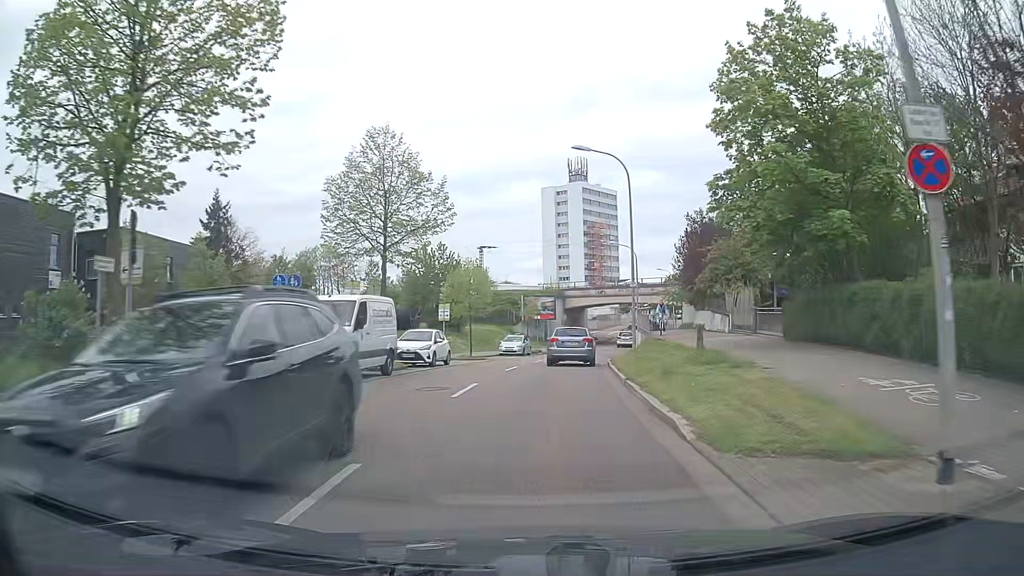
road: secondary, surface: asphalt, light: Day
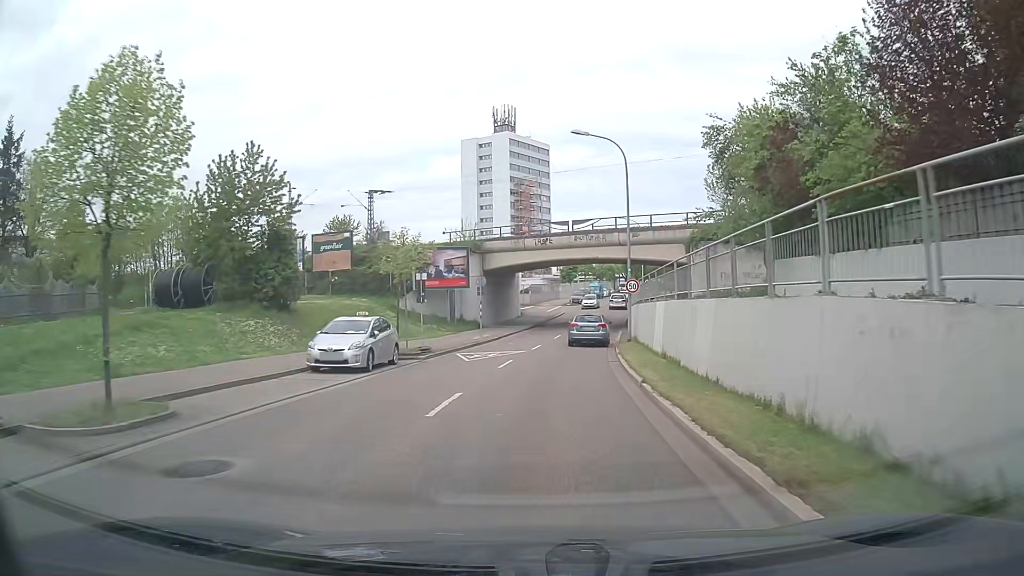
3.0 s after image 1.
(+1.1, +29.8) m; +5°
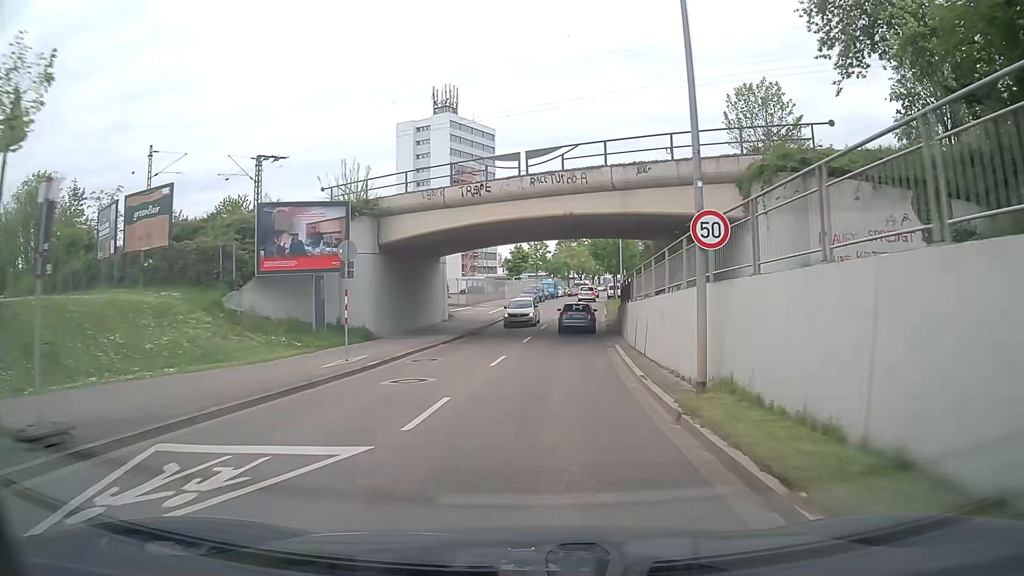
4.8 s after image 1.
(+0.8, +19.3) m; +5°
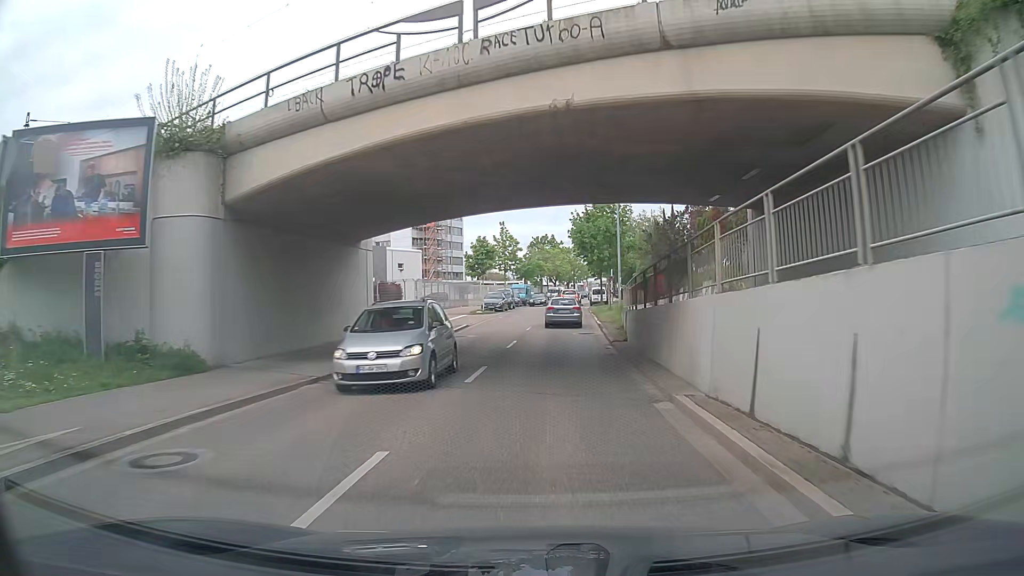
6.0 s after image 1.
(+0.3, +13.4) m; +2°
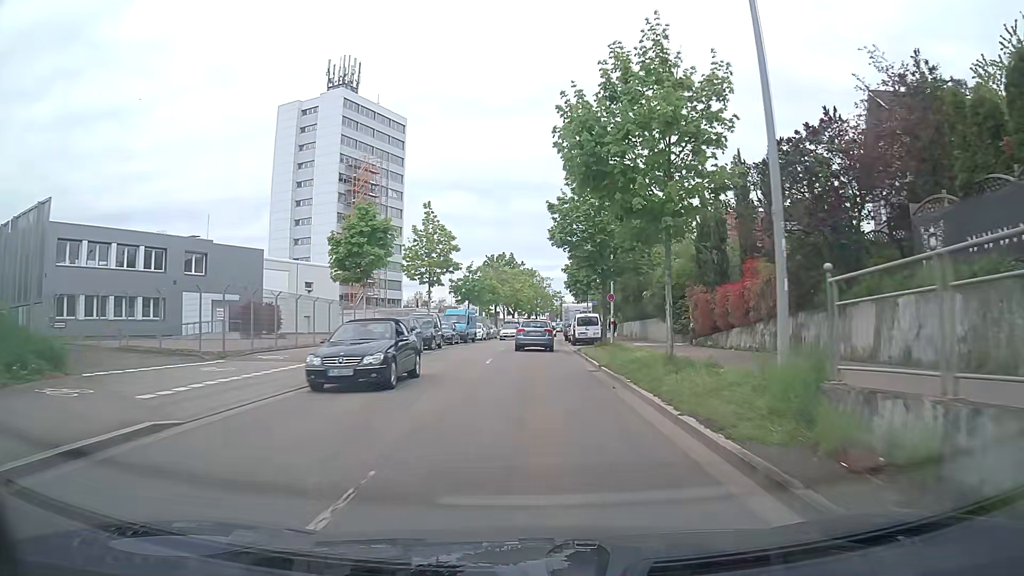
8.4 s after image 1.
(+0.9, +27.2) m; +4°
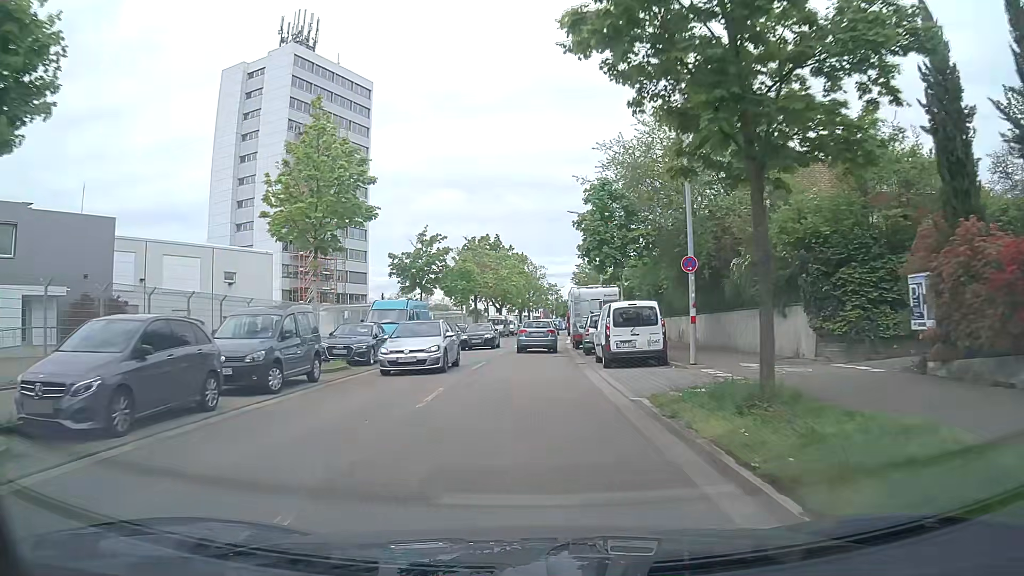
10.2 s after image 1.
(+0.1, +20.0) m; +1°
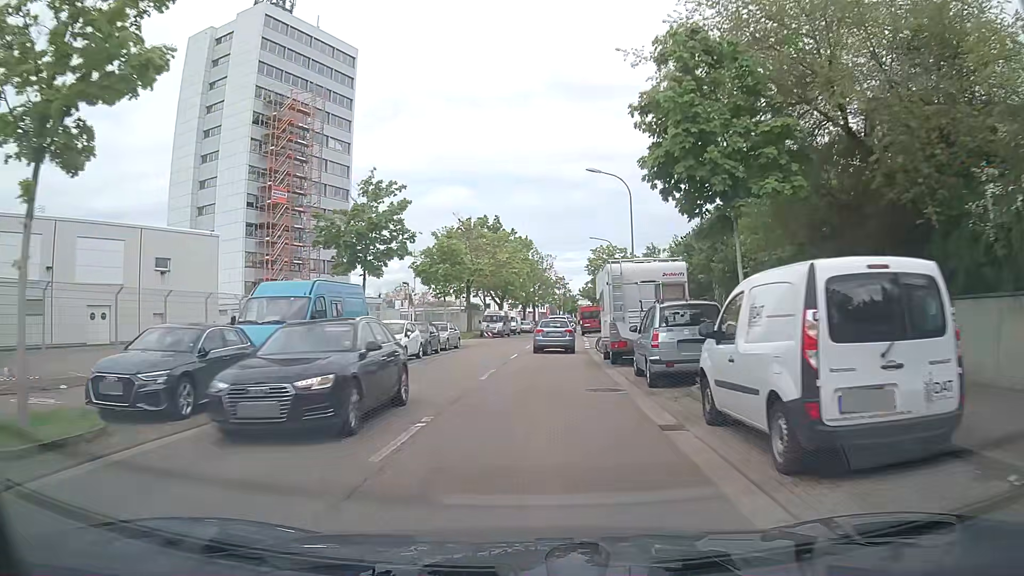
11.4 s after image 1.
(-0.1, +13.0) m; -1°
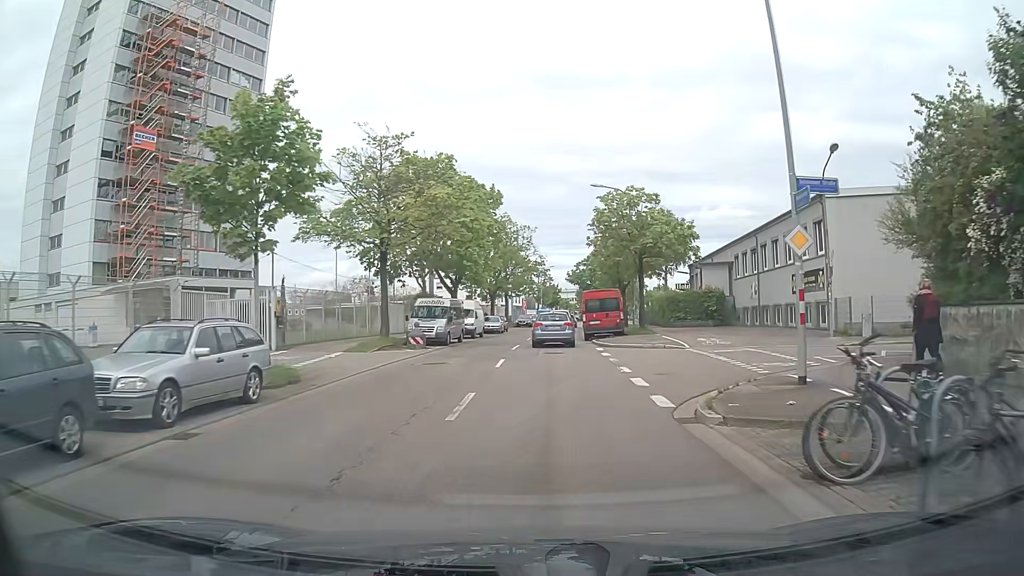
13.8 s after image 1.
(+0.4, +24.4) m; +3°
(0, +10) (0, +20) (0, +30) (0, +40) (+1, +50) (+1, +60) (+2, +70) (+3, +80) (+4, +90) (+6, +100) m
